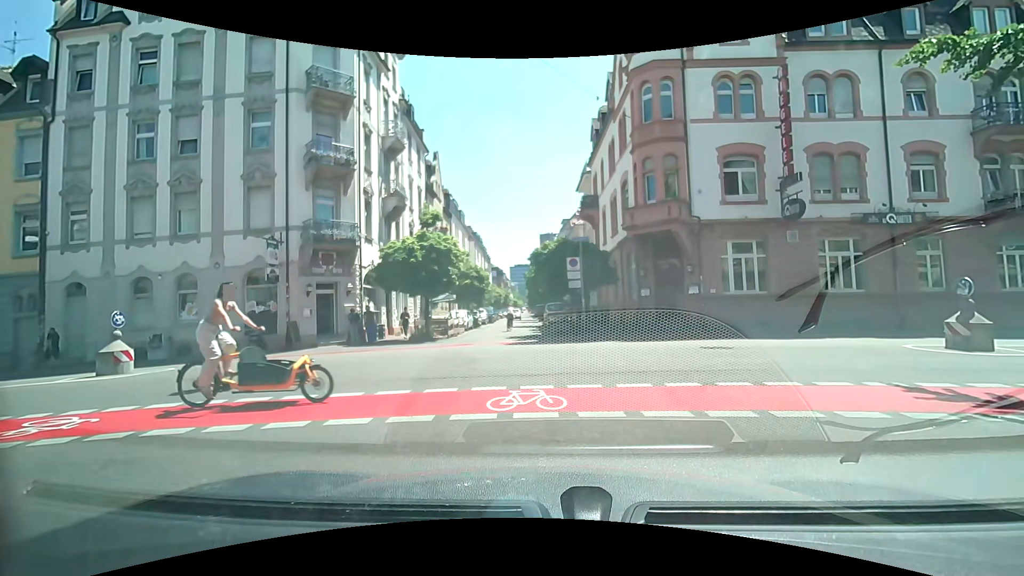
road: residential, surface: asphalt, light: Day
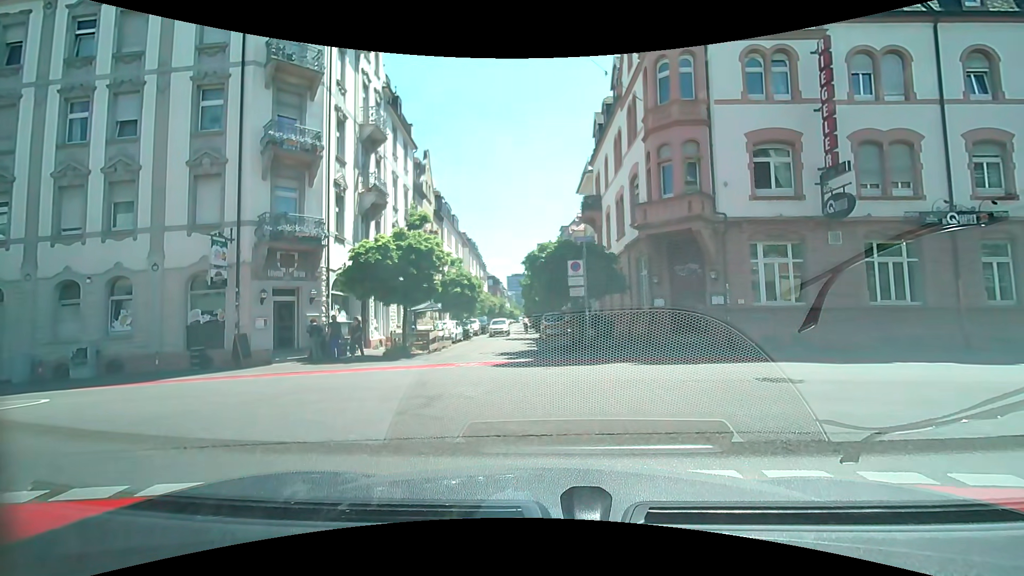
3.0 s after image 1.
(+0.1, +3.3) m; +3°
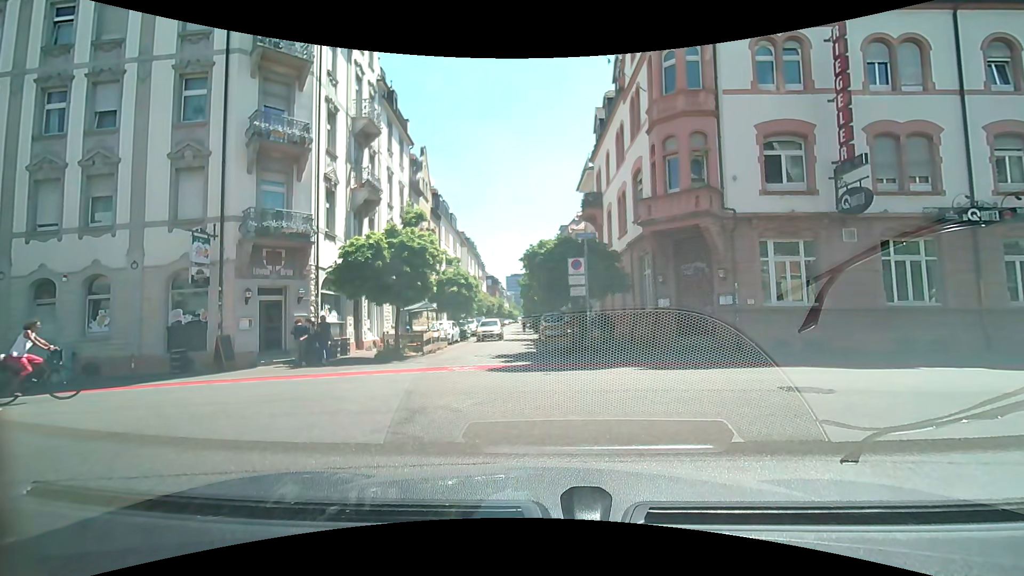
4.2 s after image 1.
(0.0, +0.9) m; 0°
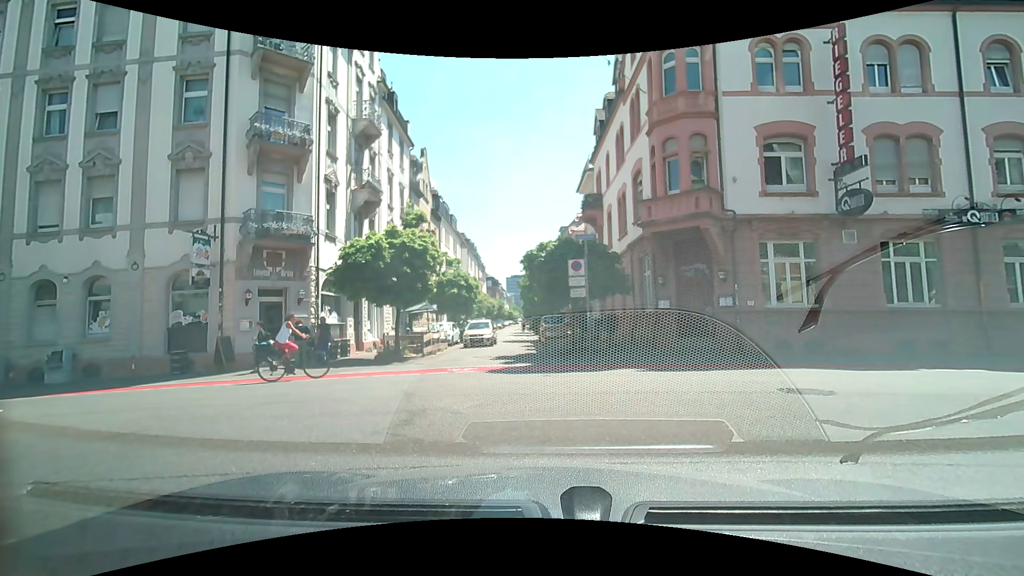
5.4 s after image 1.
(0.0, +0.1) m; 0°
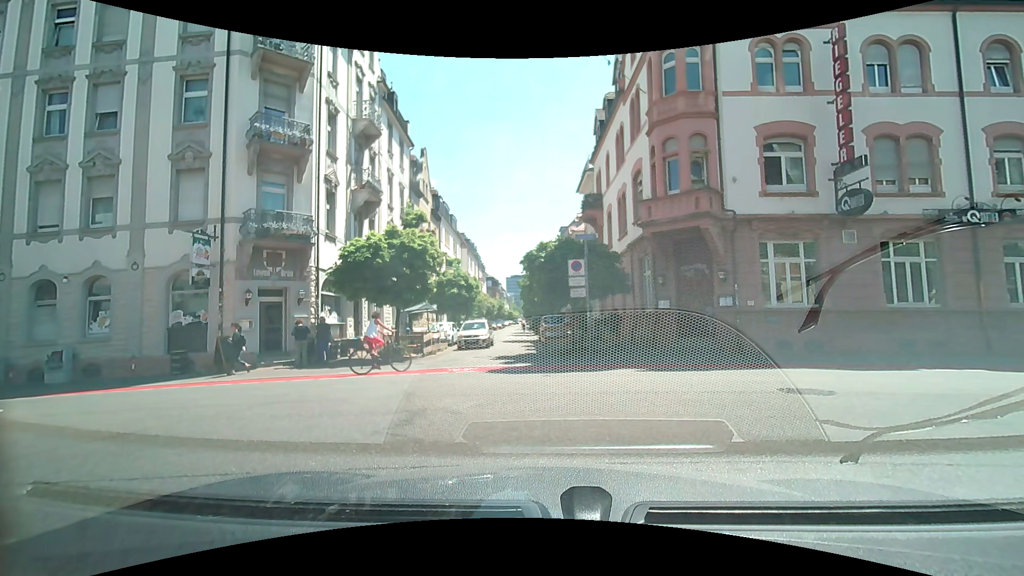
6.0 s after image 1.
(0.0, 0.0) m; 0°
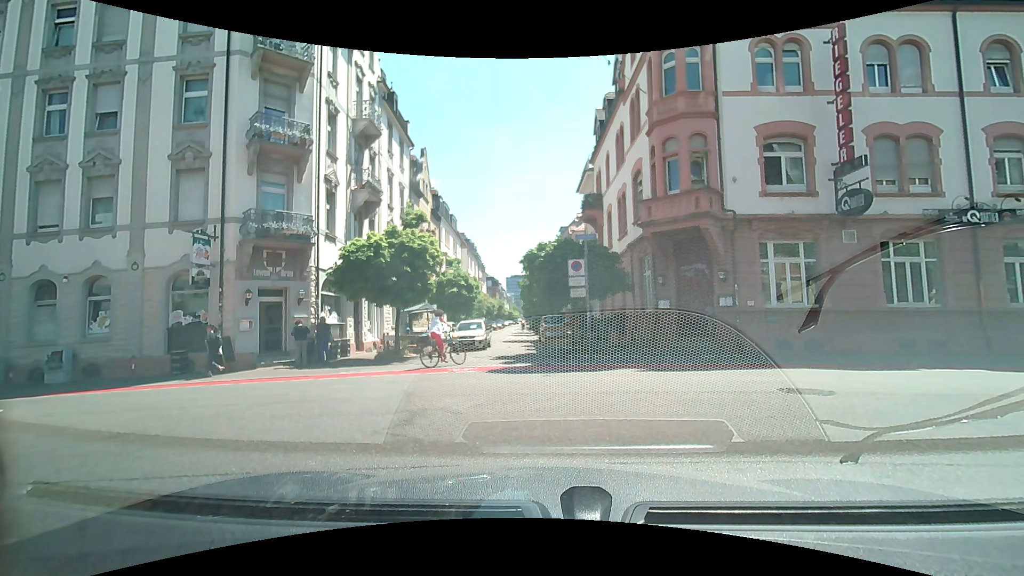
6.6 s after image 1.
(0.0, 0.0) m; 0°
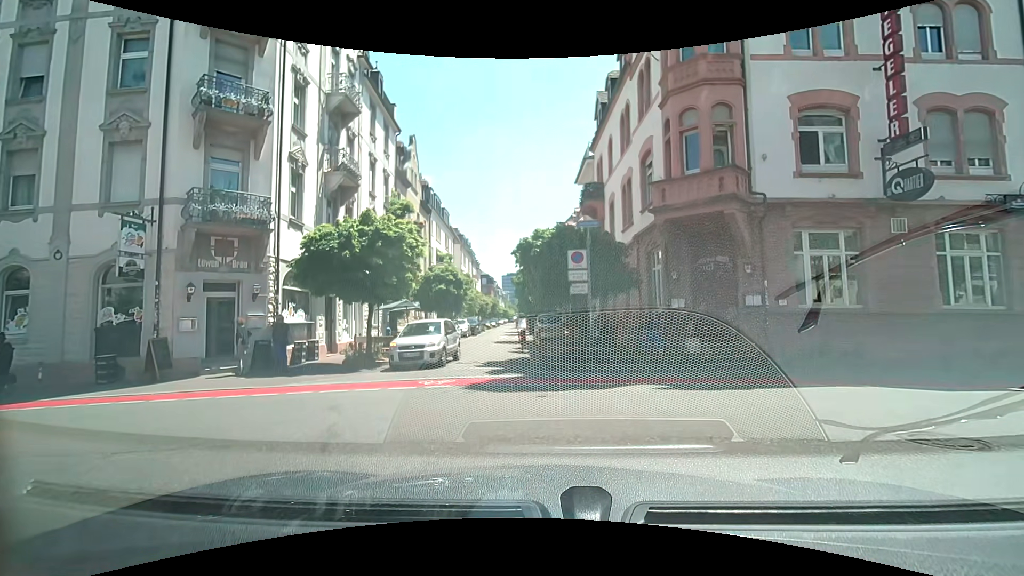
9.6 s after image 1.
(-0.2, +3.0) m; -1°
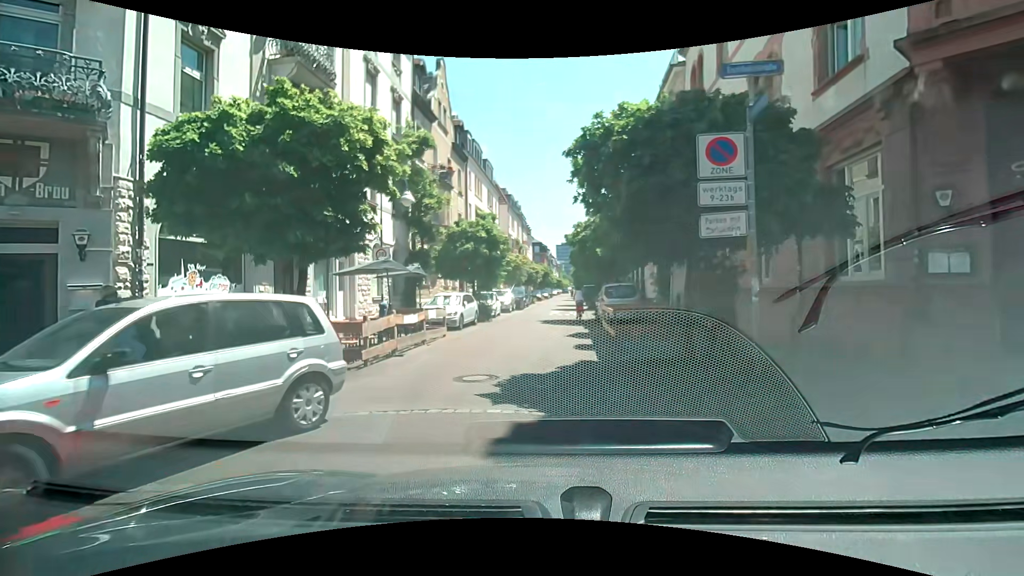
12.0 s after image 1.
(-0.5, +8.5) m; -7°
